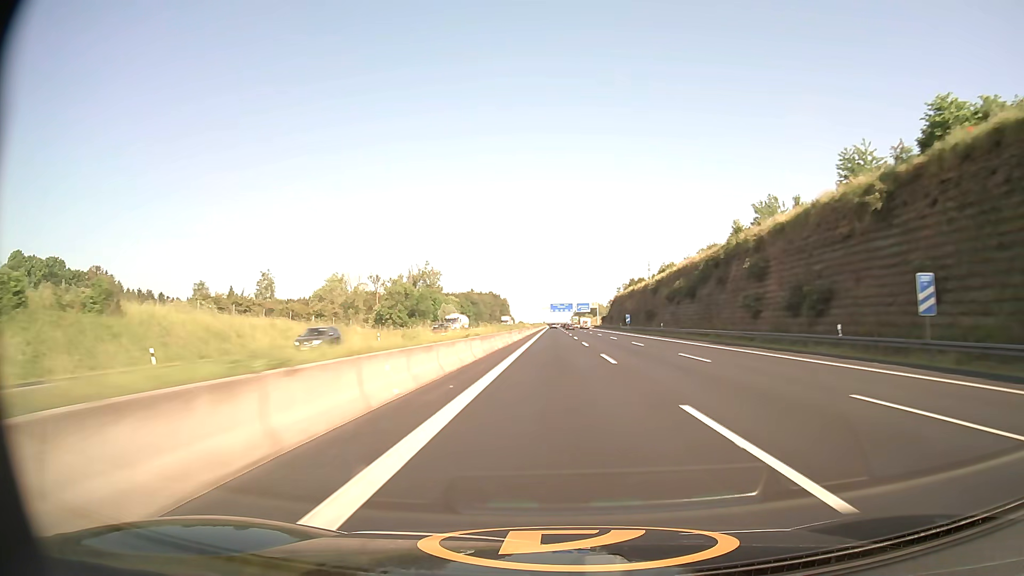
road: motorway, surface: asphalt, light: Day
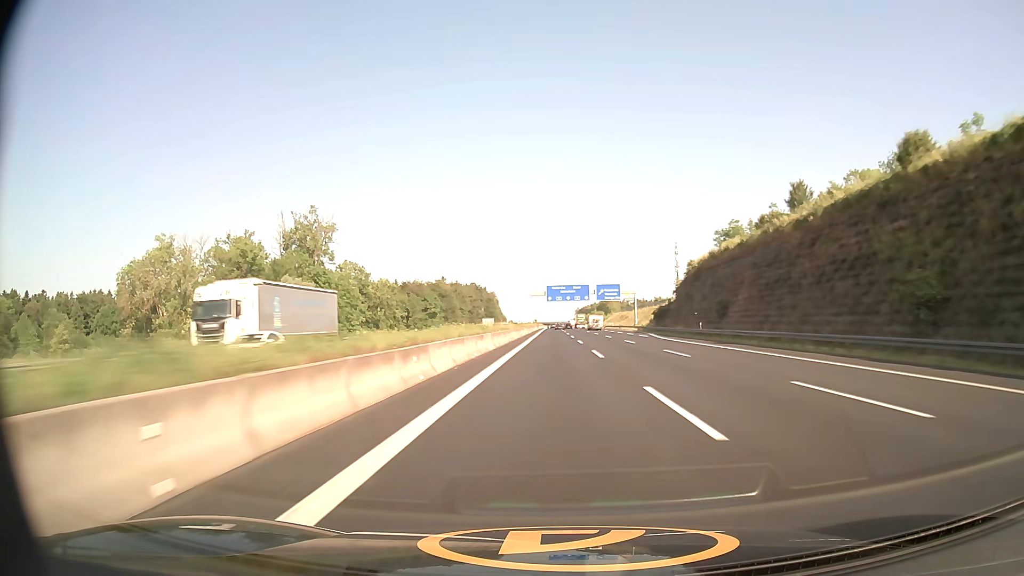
(+0.3, +122.8) m; 0°
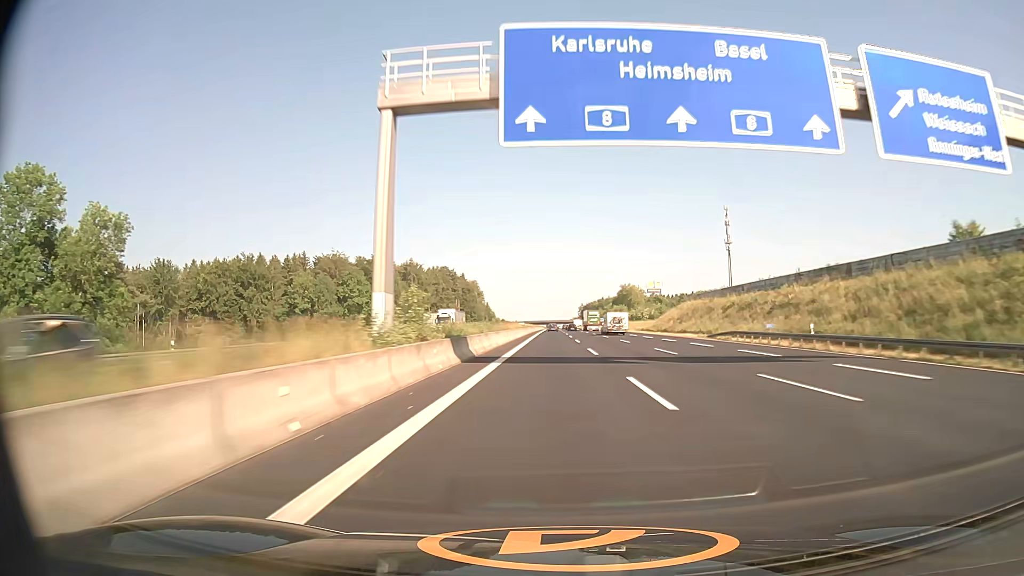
(0.0, +123.3) m; 0°
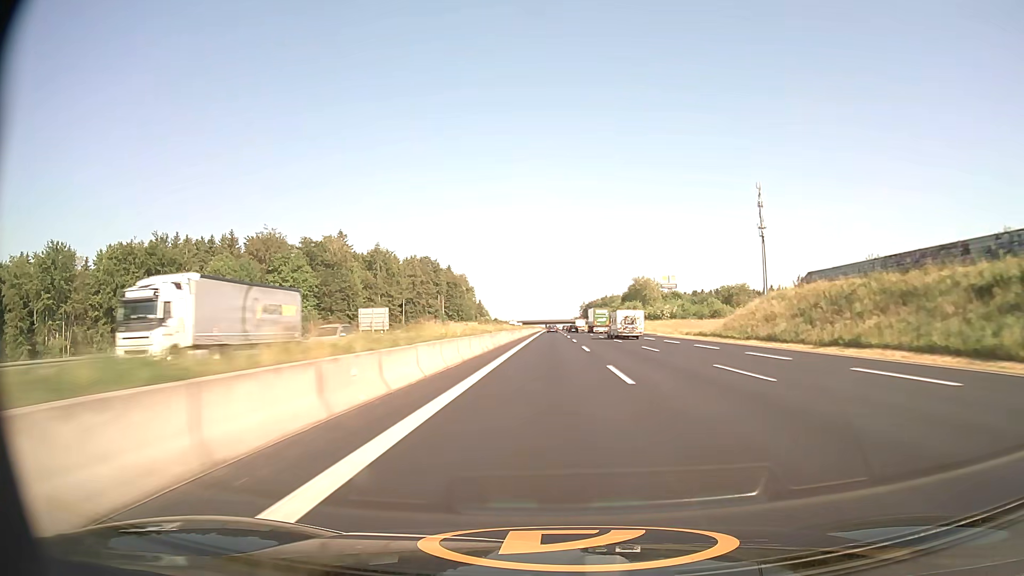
(0.0, +49.4) m; 0°
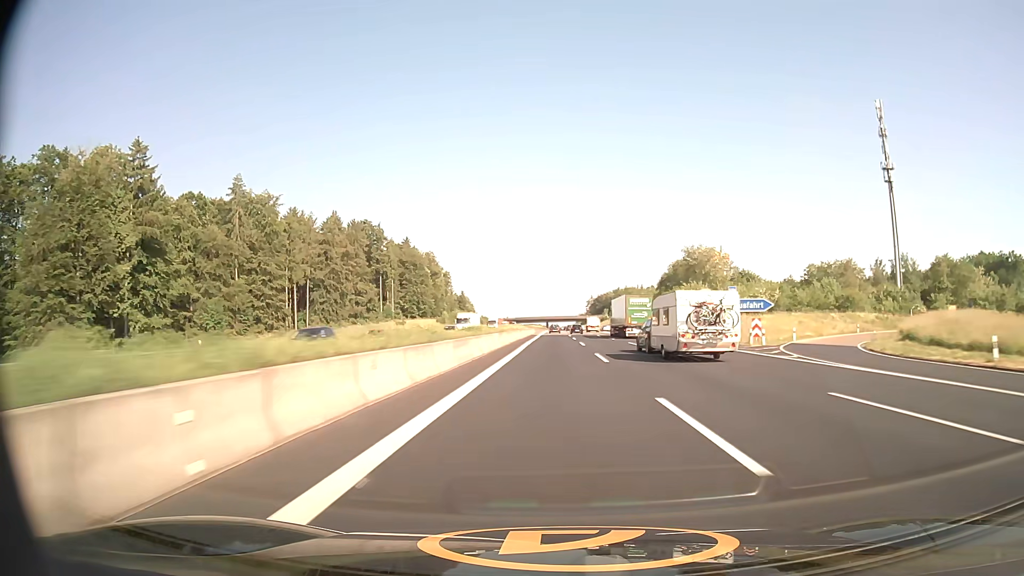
(-0.1, +99.0) m; 0°
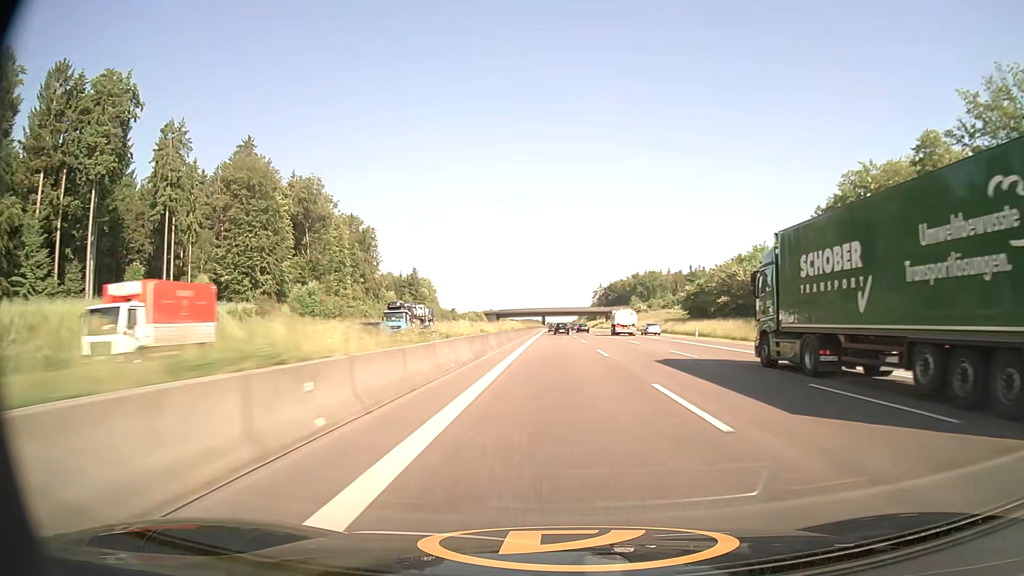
(-0.1, +123.6) m; 0°
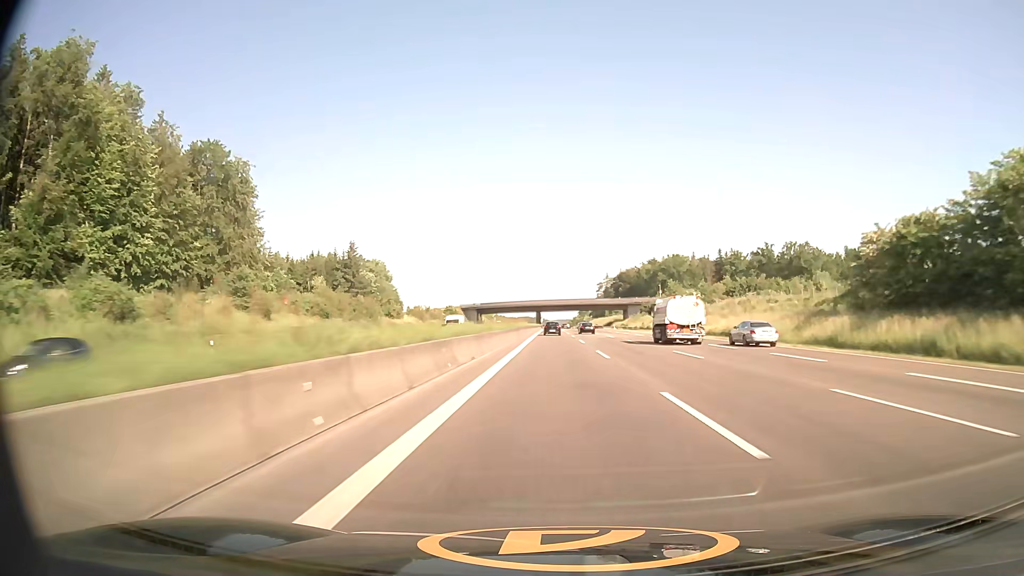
(+0.1, +73.2) m; 0°
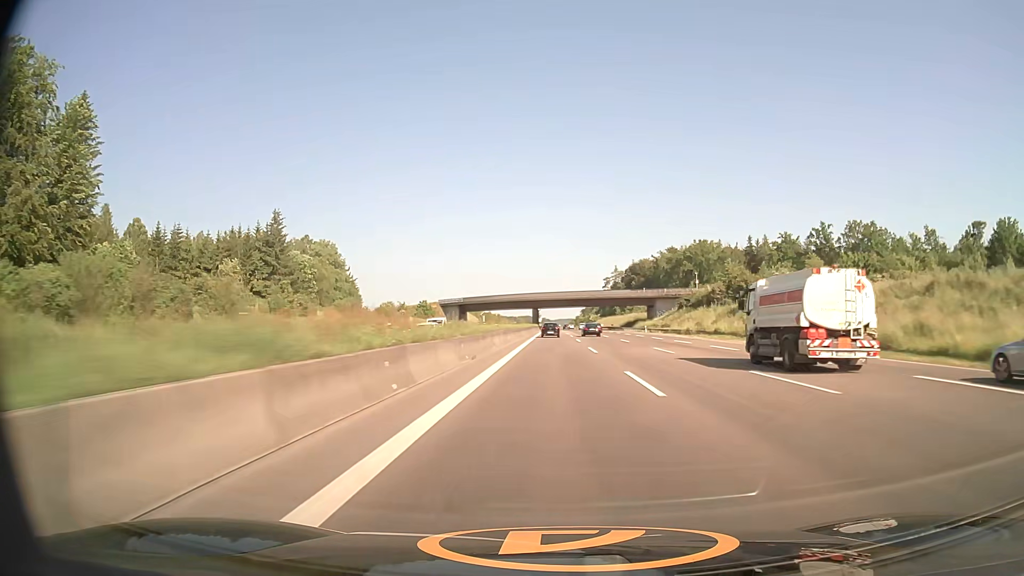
(0.0, +48.2) m; 0°
(0, +10) (0, +20) (0, +30) (0, +40) (0, +50) (0, +60) (0, +70) (0, +80) (0, +90) (0, +100) m
